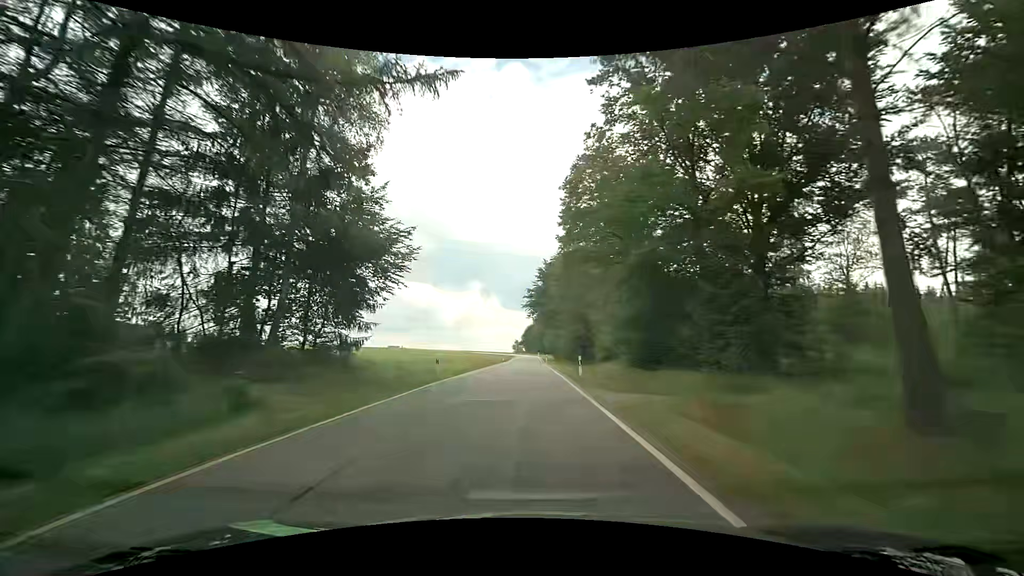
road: tertiary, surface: asphalt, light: Day
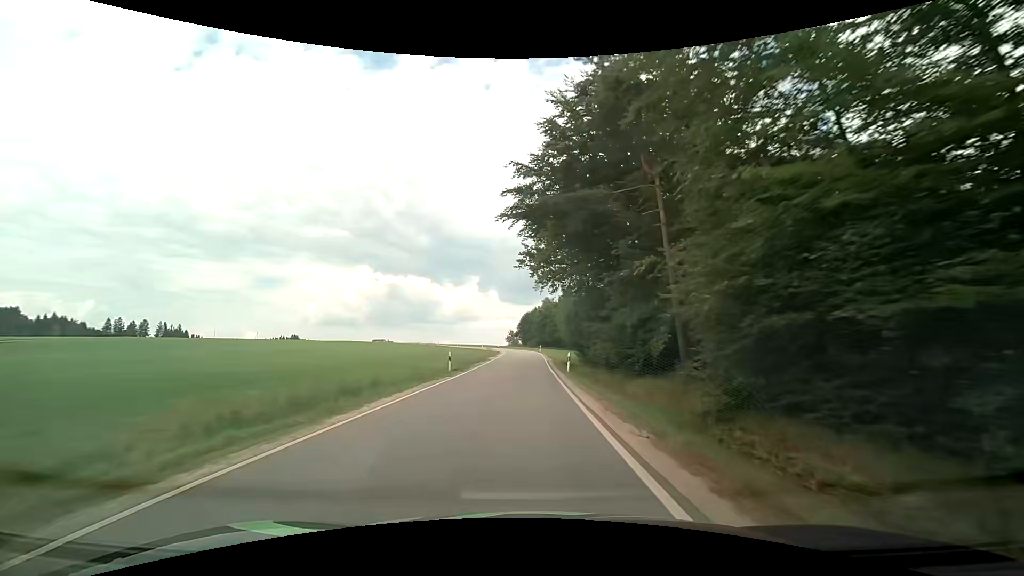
(+0.2, +44.6) m; 0°
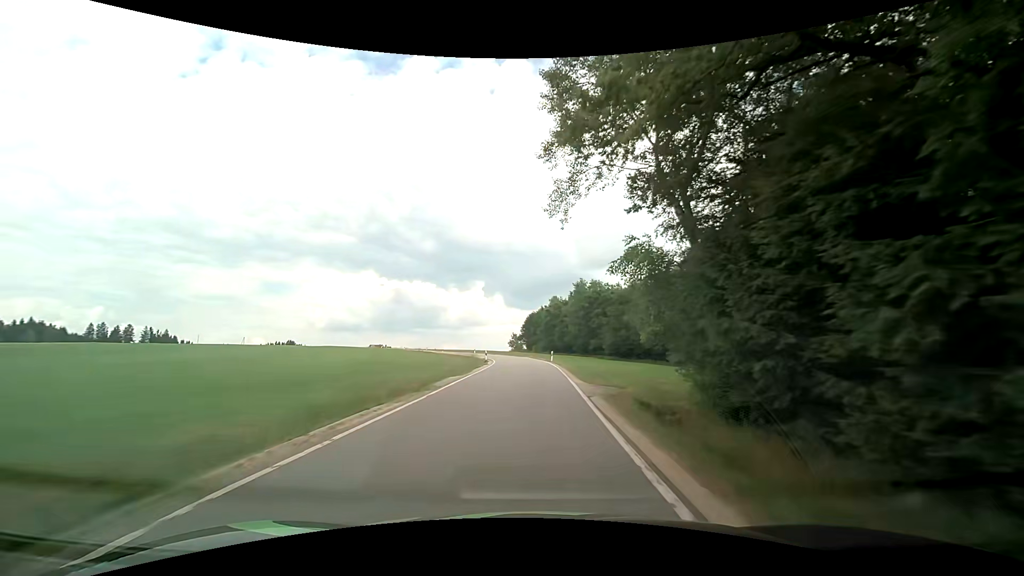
(-0.1, +25.6) m; 0°
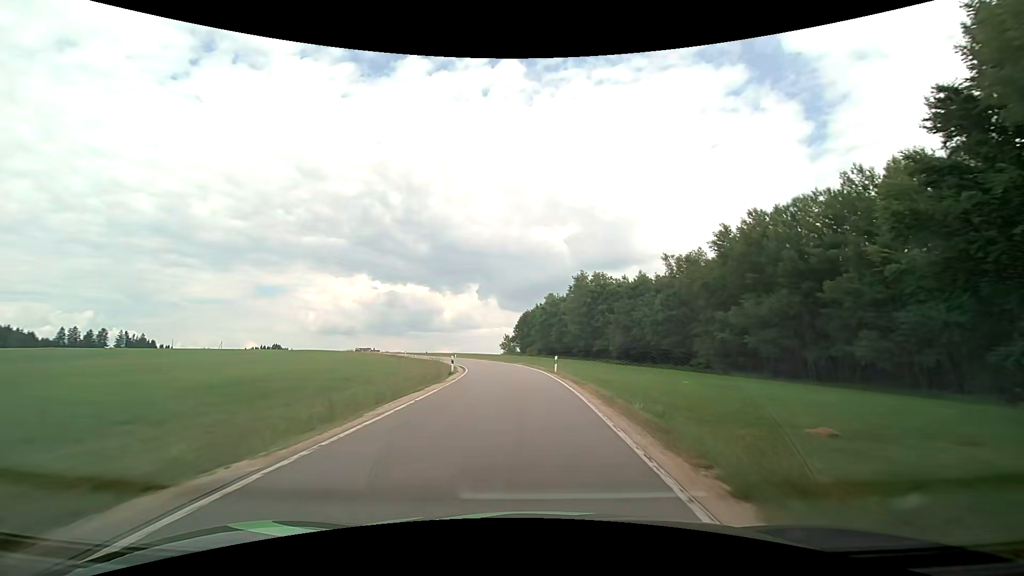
(+0.1, +16.6) m; 0°
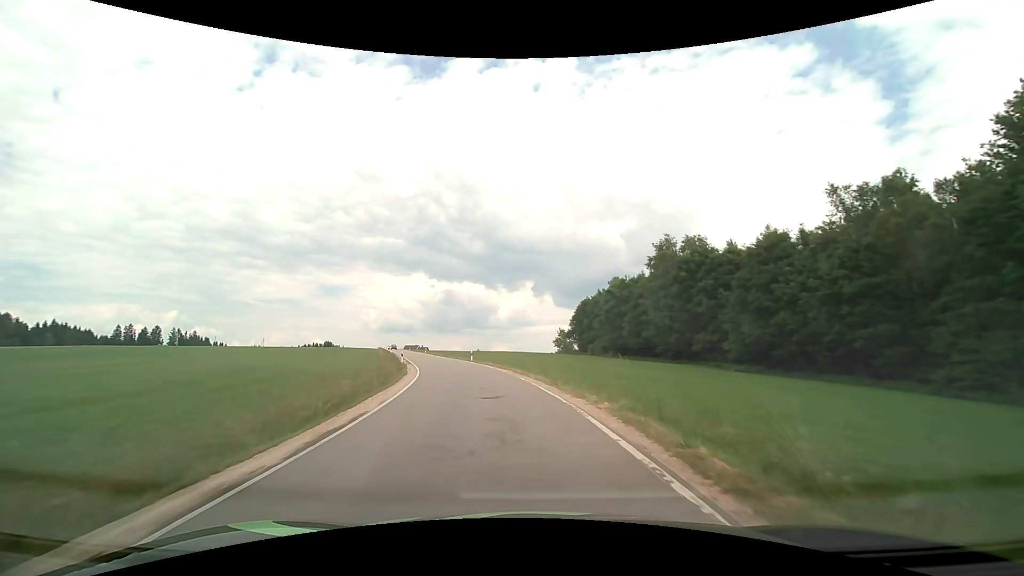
(-0.9, +31.5) m; -6°
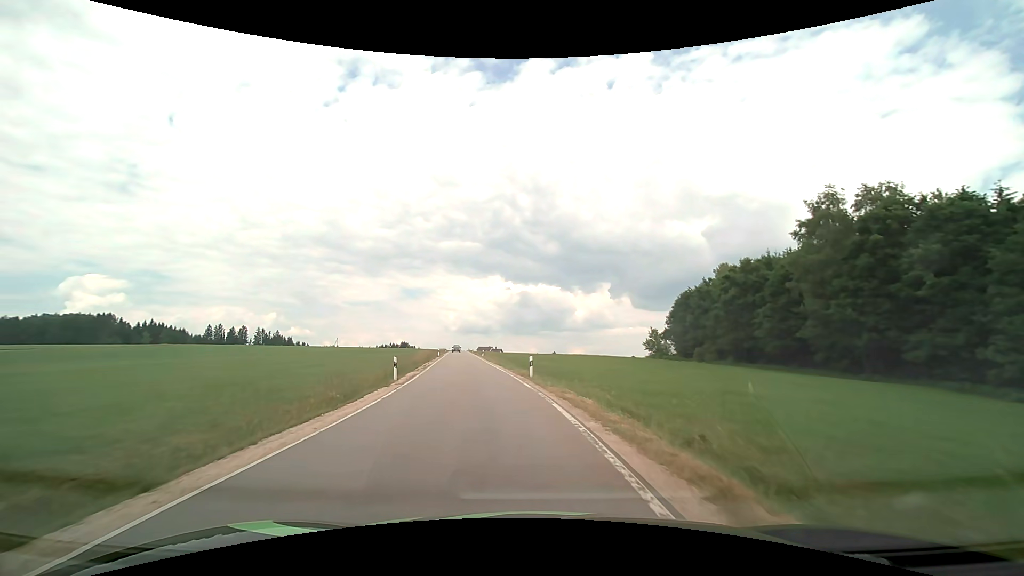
(-1.5, +21.4) m; -9°
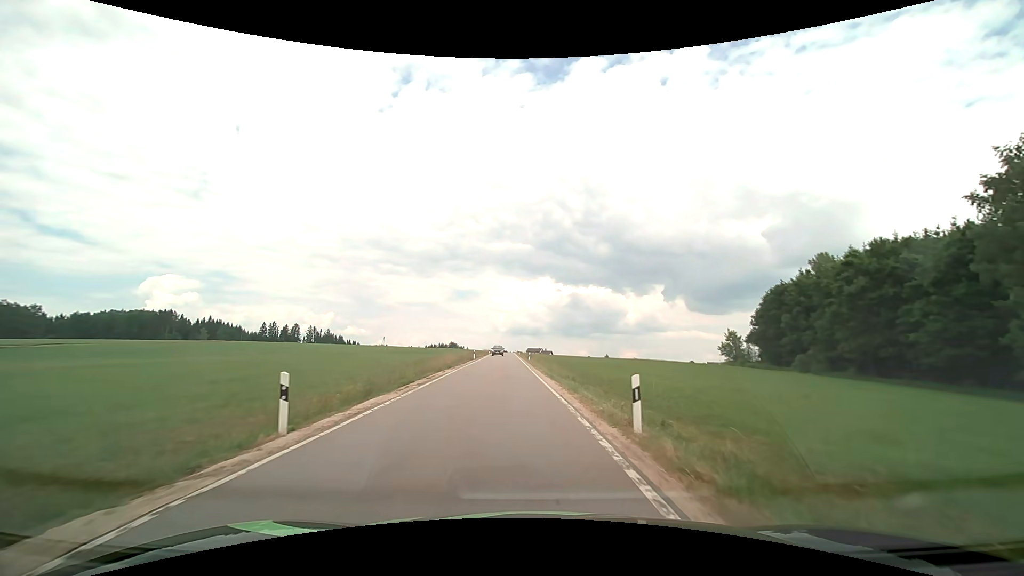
(-0.8, +13.6) m; -6°
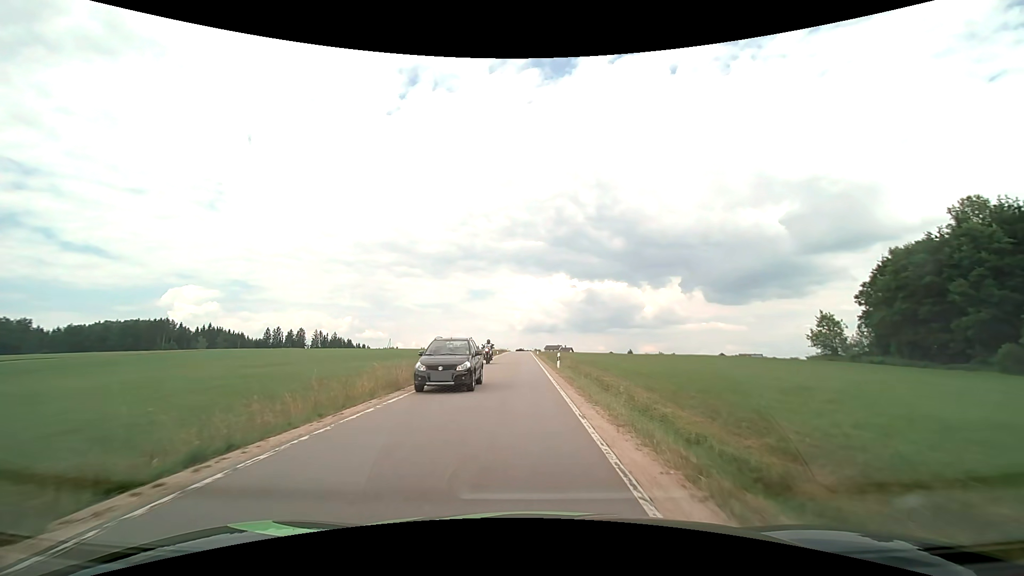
(-0.7, +25.5) m; -2°
(0, +10) (0, +20) (0, +30) (-1, +40) (-1, +50) (-1, +60) (-1, +70) (-1, +80) (-1, +90) (-1, +100) m
